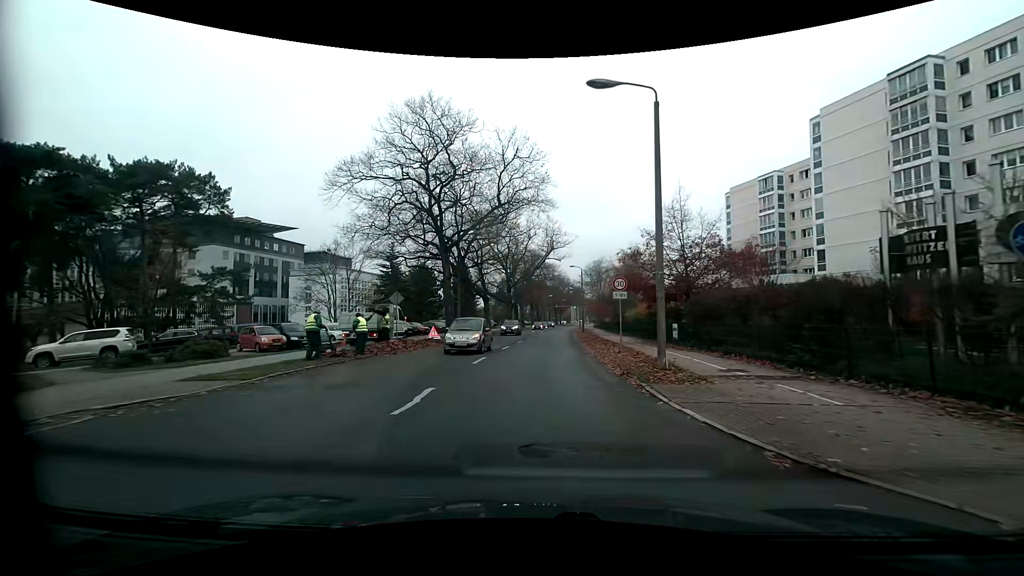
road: tertiary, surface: asphalt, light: Day
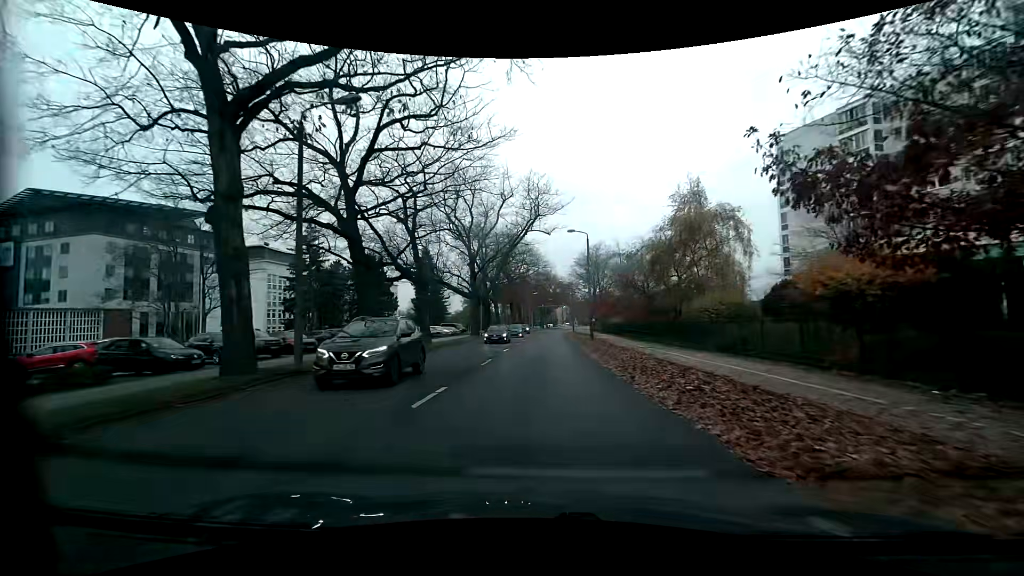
(+0.1, +26.1) m; +1°
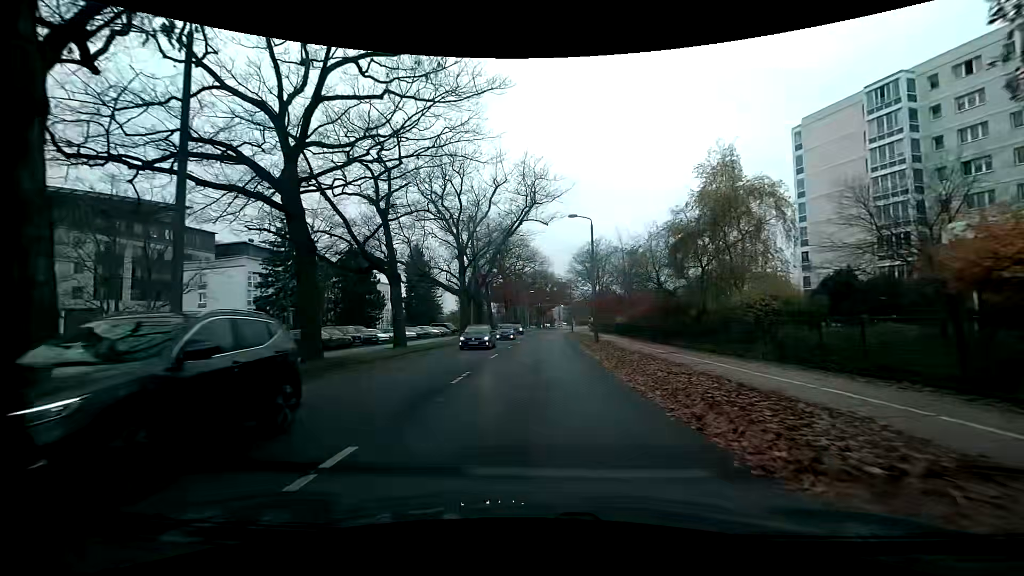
(0.0, +5.3) m; +1°
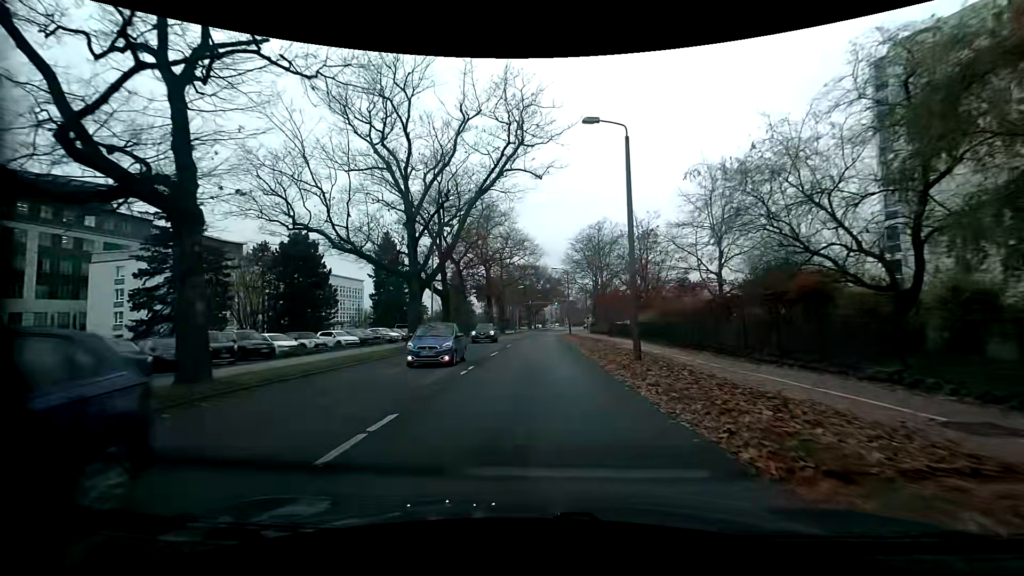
(+0.1, +15.8) m; 0°
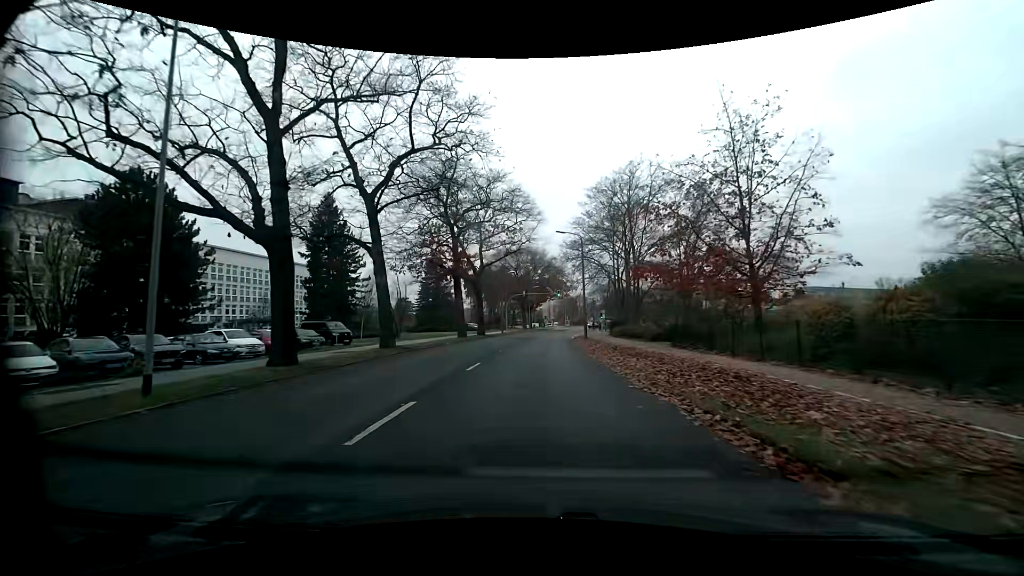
(+0.5, +26.1) m; +2°
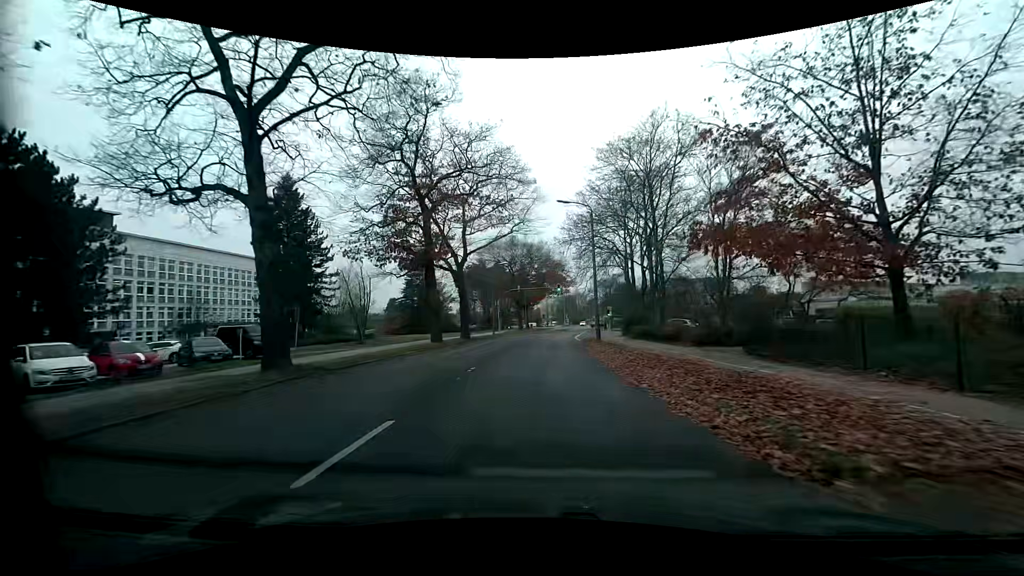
(0.0, +10.3) m; 0°
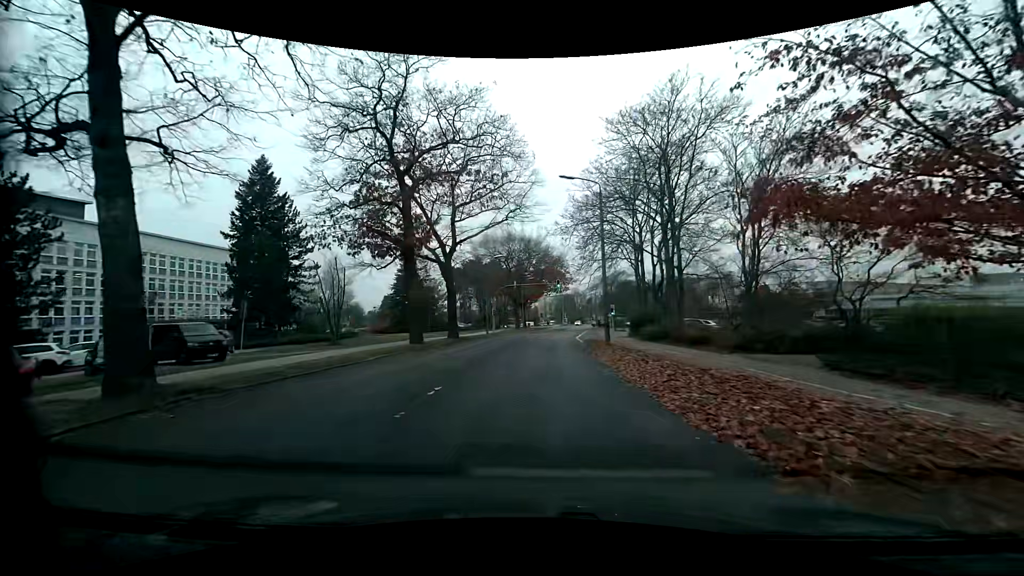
(0.0, +5.1) m; 0°
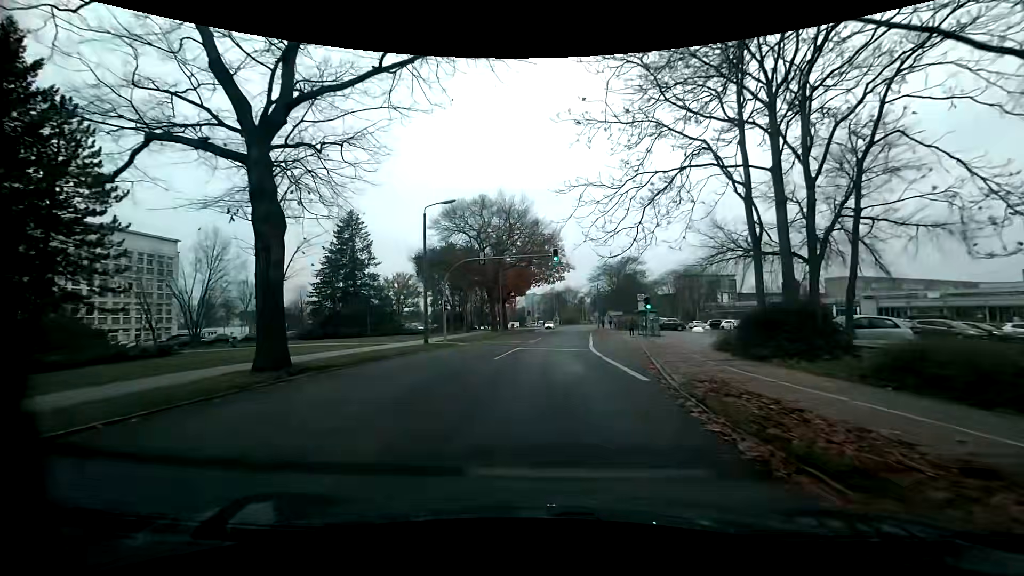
(+0.2, +25.5) m; +1°
(0, +10) (0, +20) (+1, +30) (+2, +40) (+2, +50) (+3, +60) (+4, +70) (+6, +80) (+7, +90) (+8, +100) m
